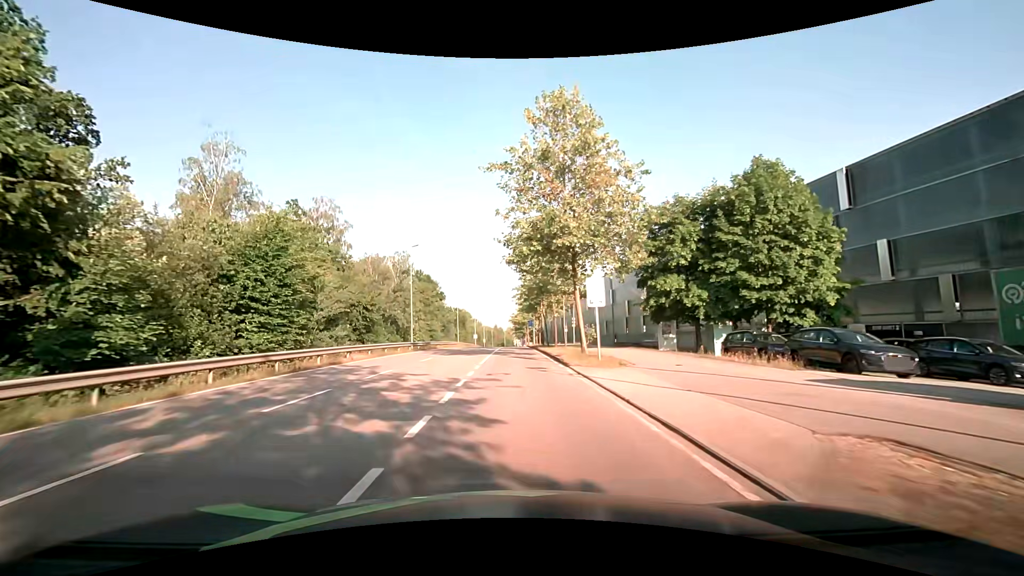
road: secondary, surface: asphalt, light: Day
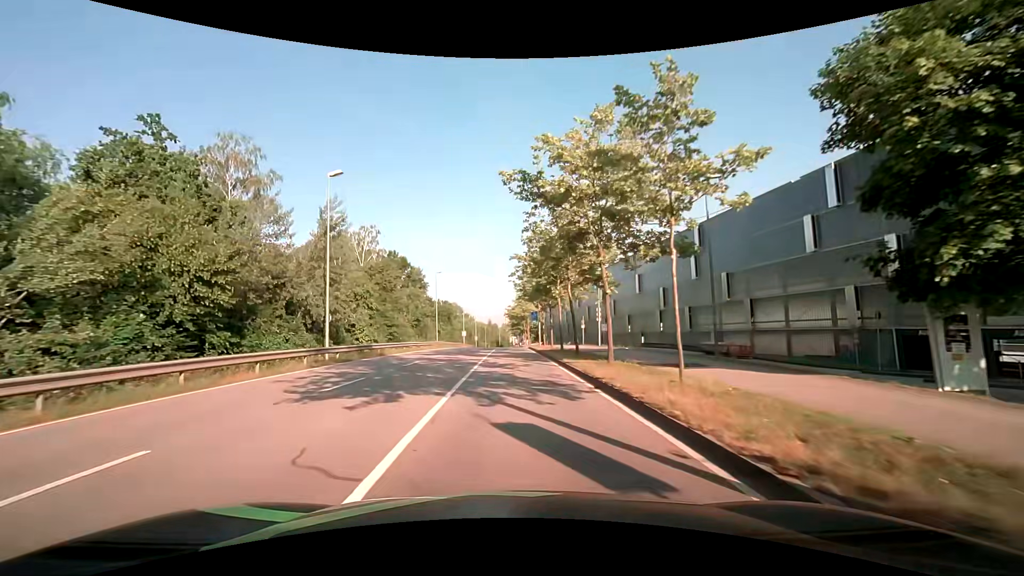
(+0.1, +21.4) m; +1°
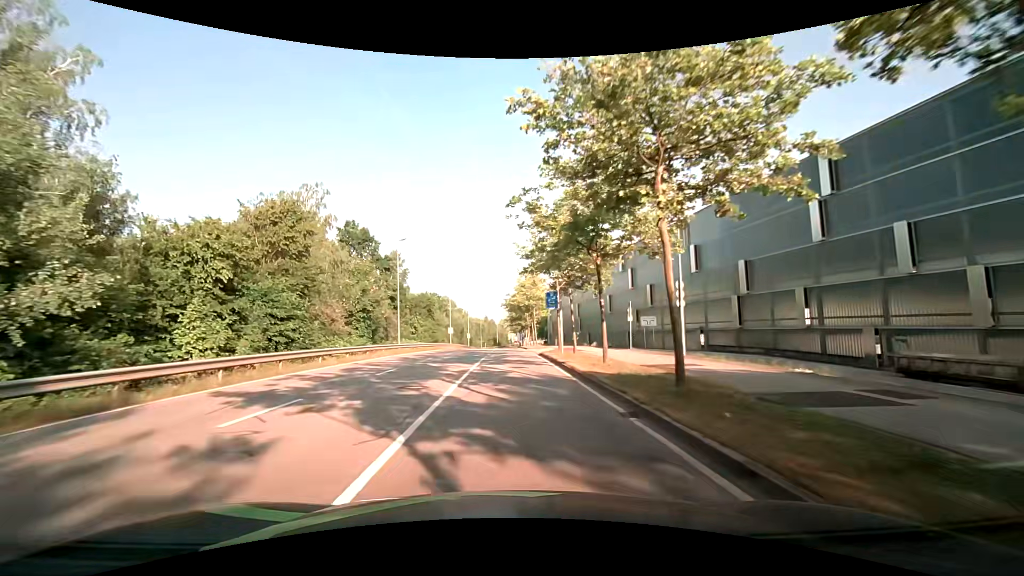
(0.0, +22.3) m; 0°
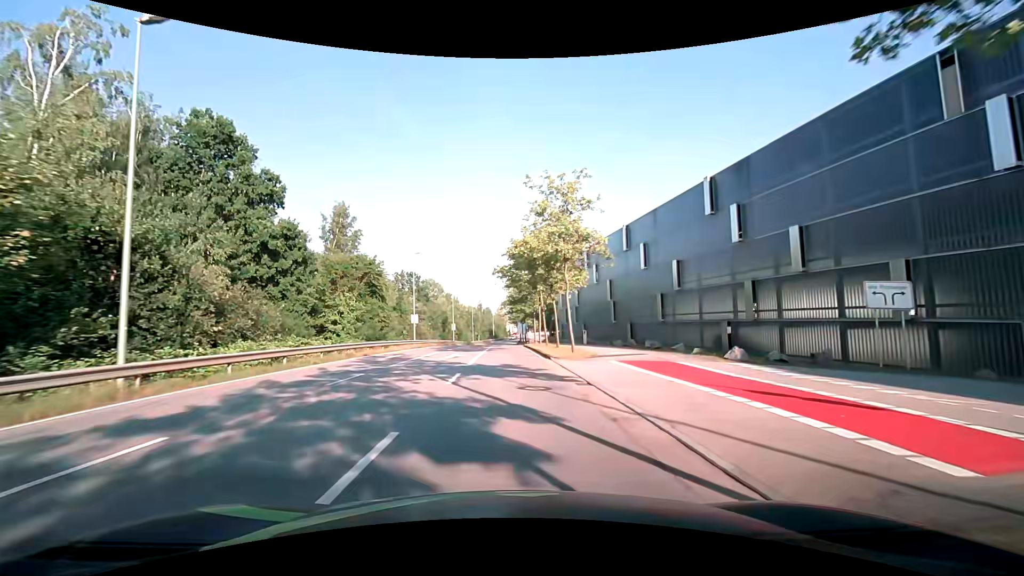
(+0.1, +31.3) m; 0°
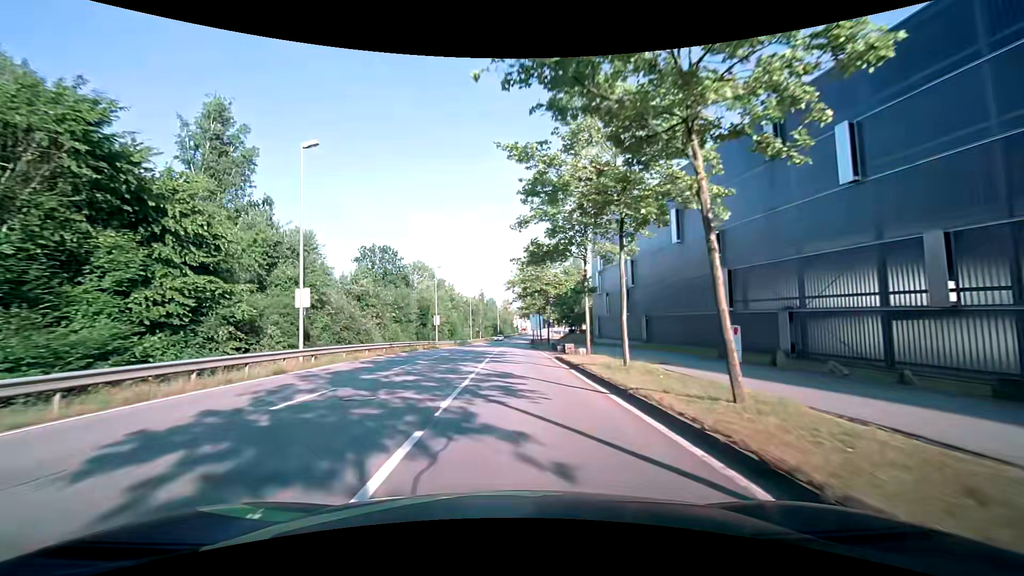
(-0.5, +30.7) m; -1°
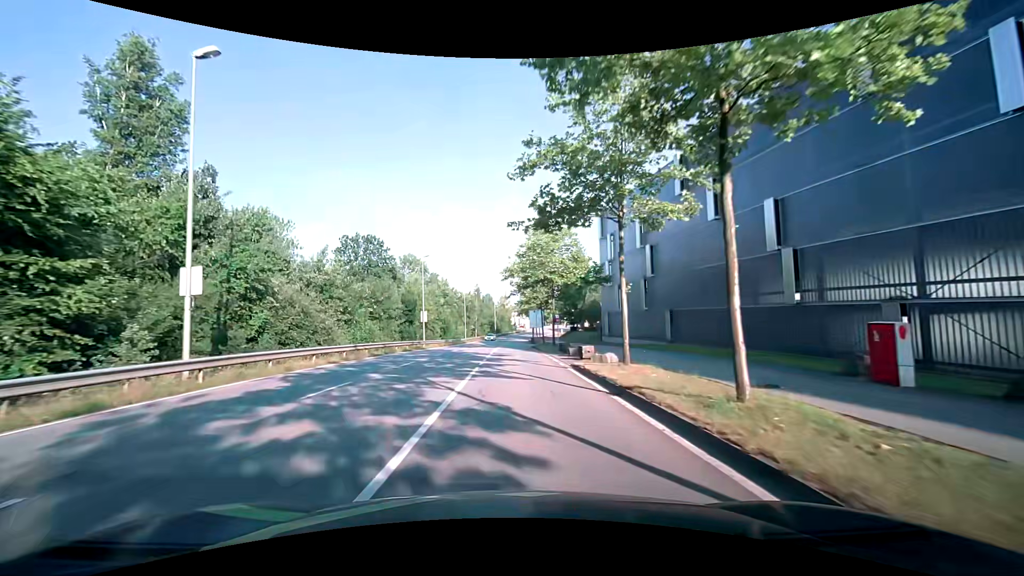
(+0.1, +7.7) m; +1°
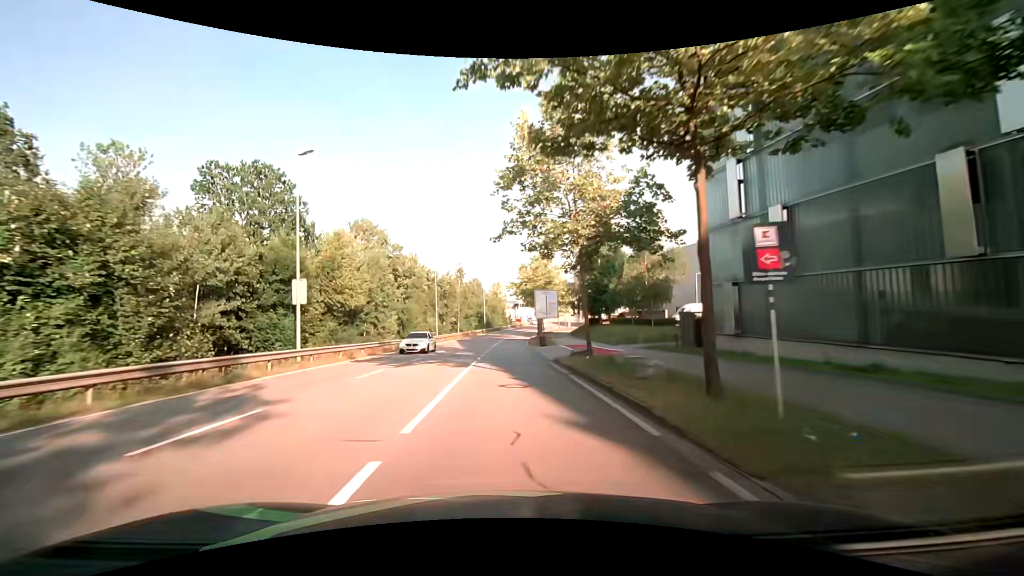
(+0.3, +31.4) m; +1°
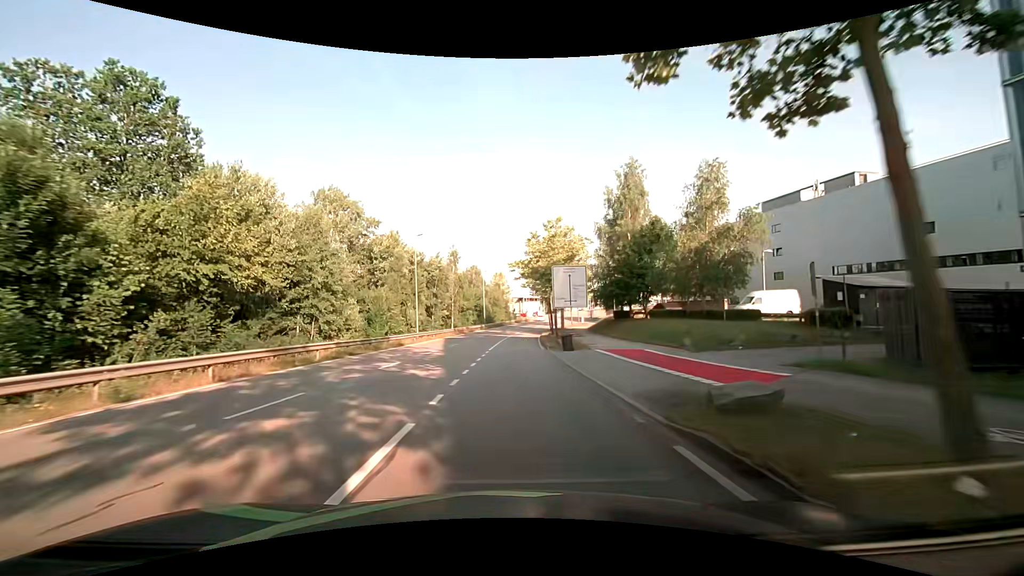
(0.0, +16.0) m; -1°
(0, +10) (0, +20) (0, +30) (+1, +40) (+1, +50) (+2, +60) (+3, +70) (+5, +80) (+7, +90) (+9, +99) m
